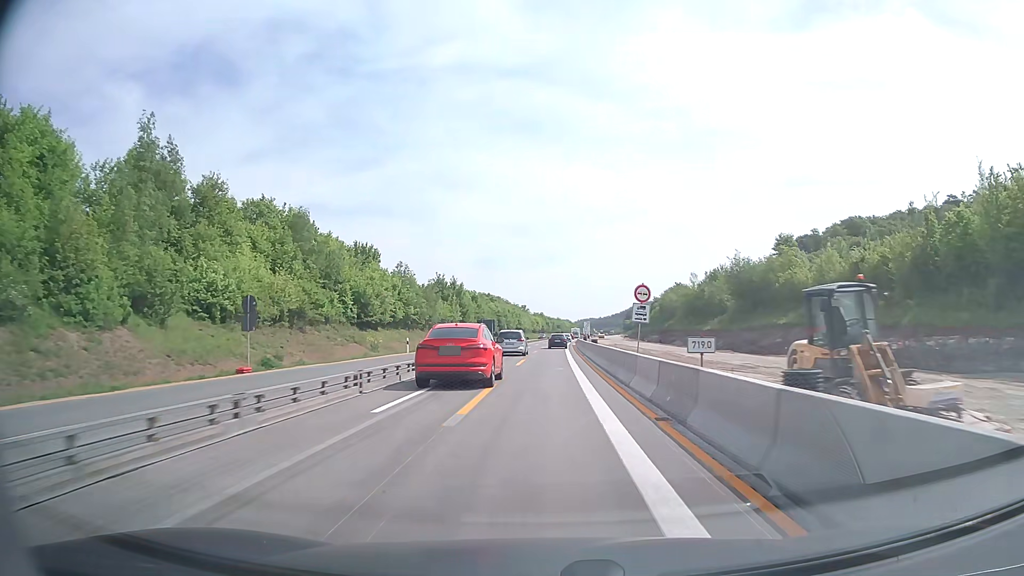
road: motorway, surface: concrete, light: Day
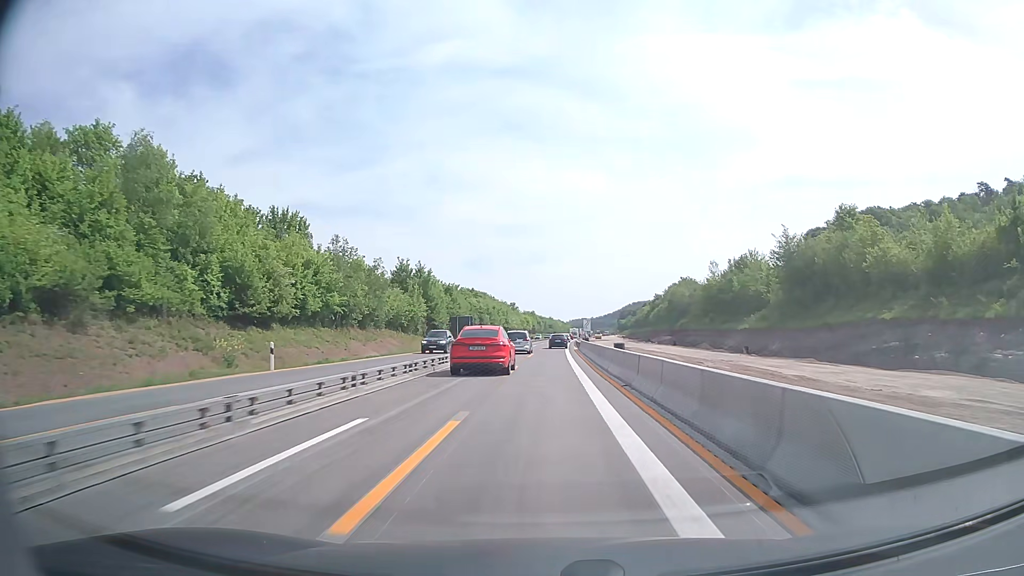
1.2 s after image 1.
(+0.2, +24.6) m; +1°
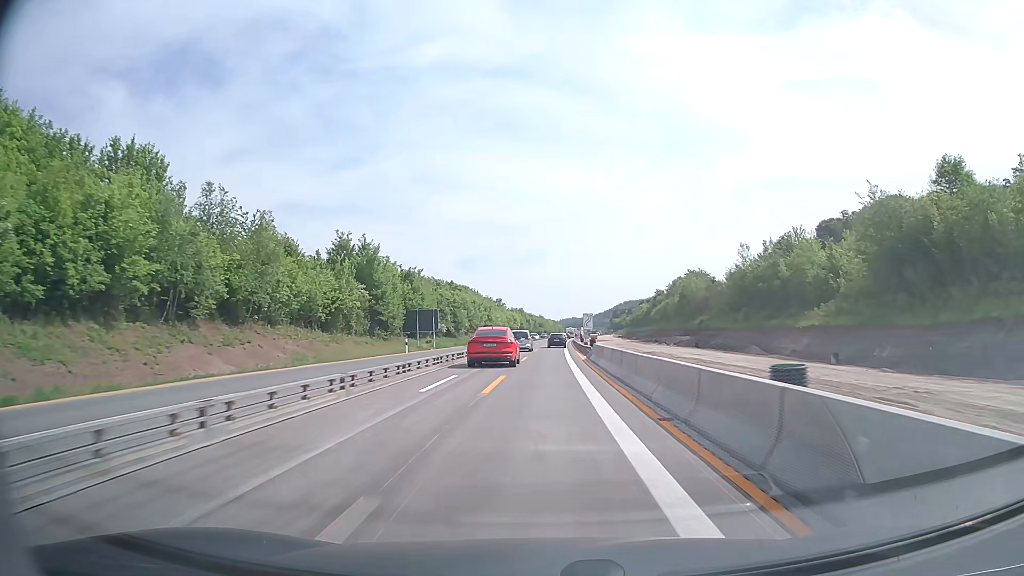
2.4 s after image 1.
(+0.2, +24.7) m; +1°
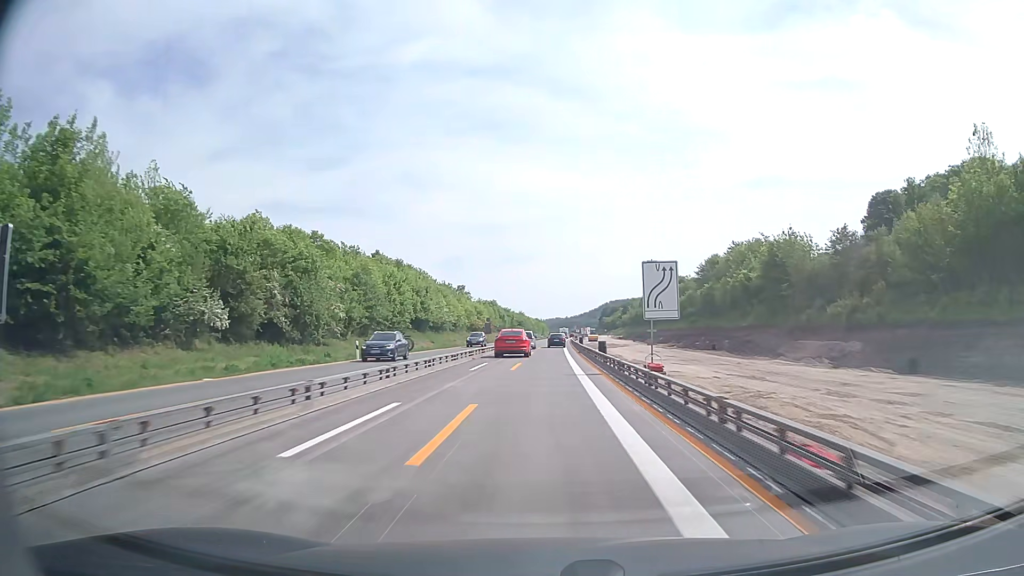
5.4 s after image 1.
(+0.9, +62.3) m; +1°
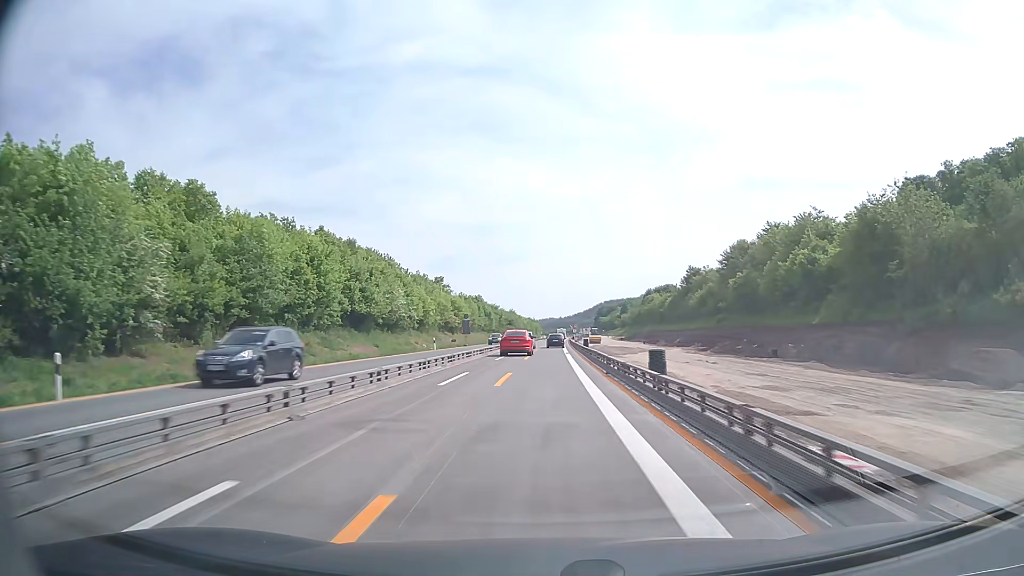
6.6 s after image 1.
(+0.1, +25.2) m; +1°
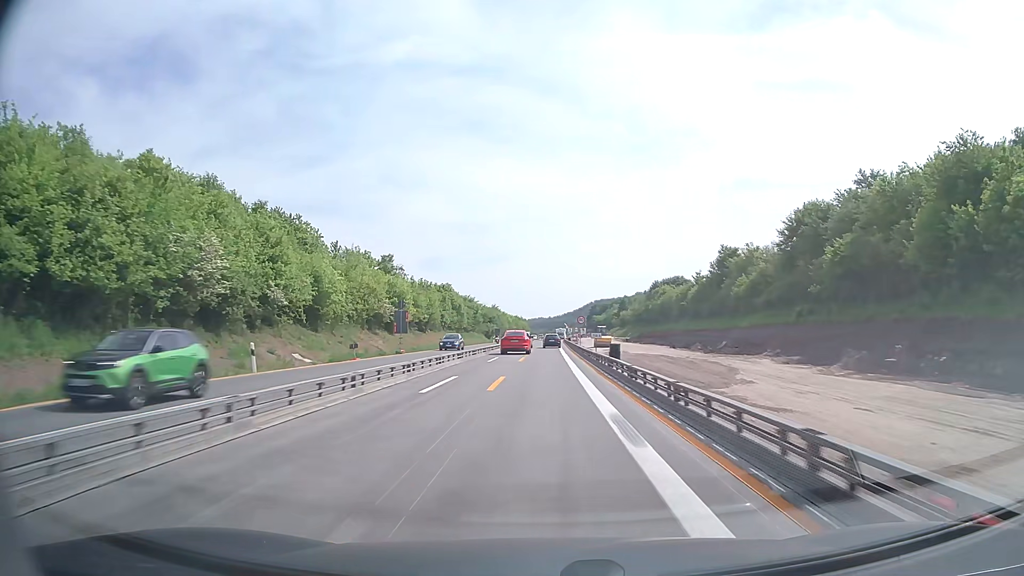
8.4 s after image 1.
(+0.3, +38.1) m; +1°
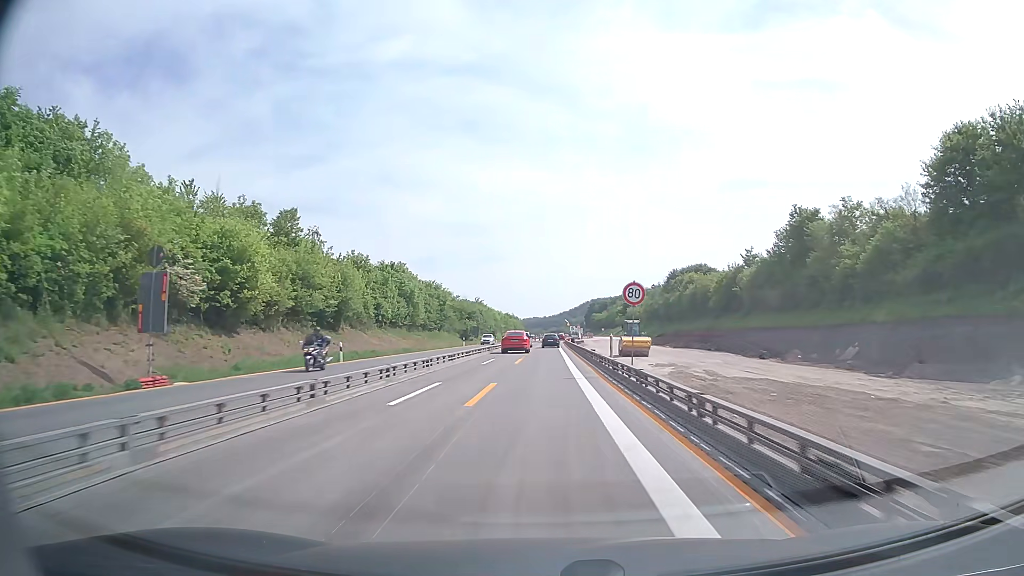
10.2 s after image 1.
(+0.3, +38.4) m; 0°
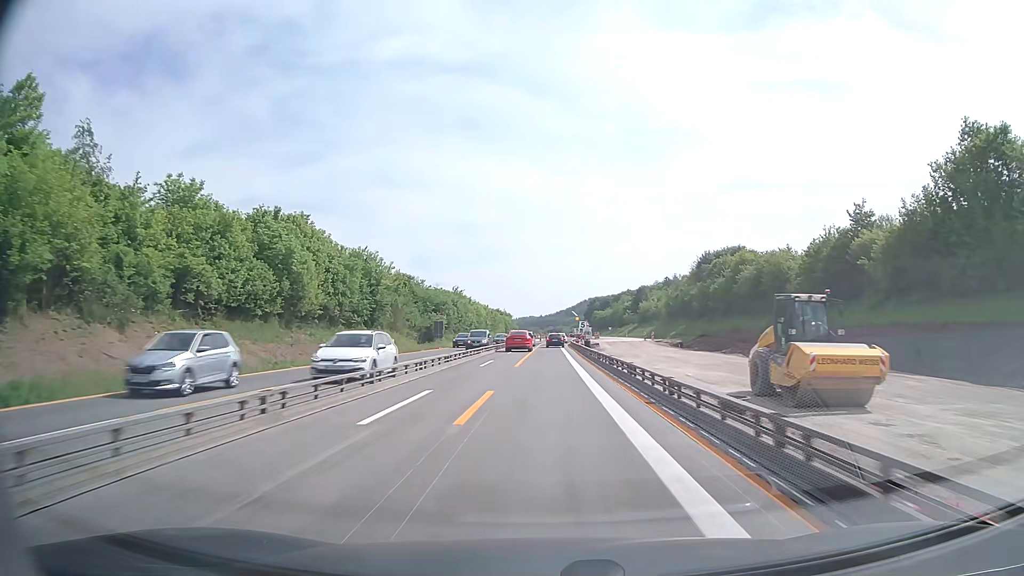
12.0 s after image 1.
(0.0, +38.7) m; 0°
(0, +10) (0, +20) (0, +30) (0, +40) (0, +50) (0, +60) (0, +70) (+1, +80) (+1, +90) (+2, +100) m
